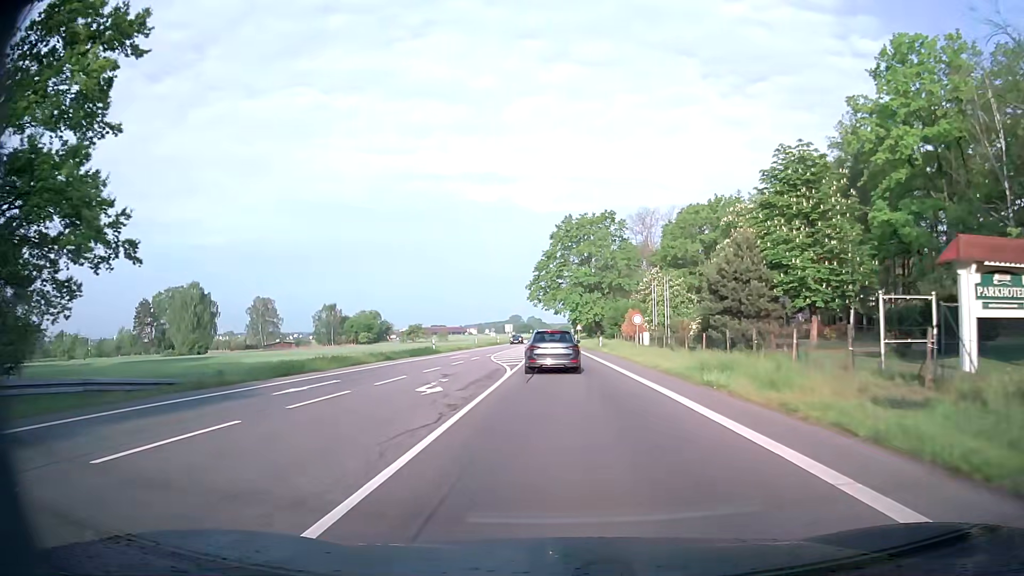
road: secondary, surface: asphalt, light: Day
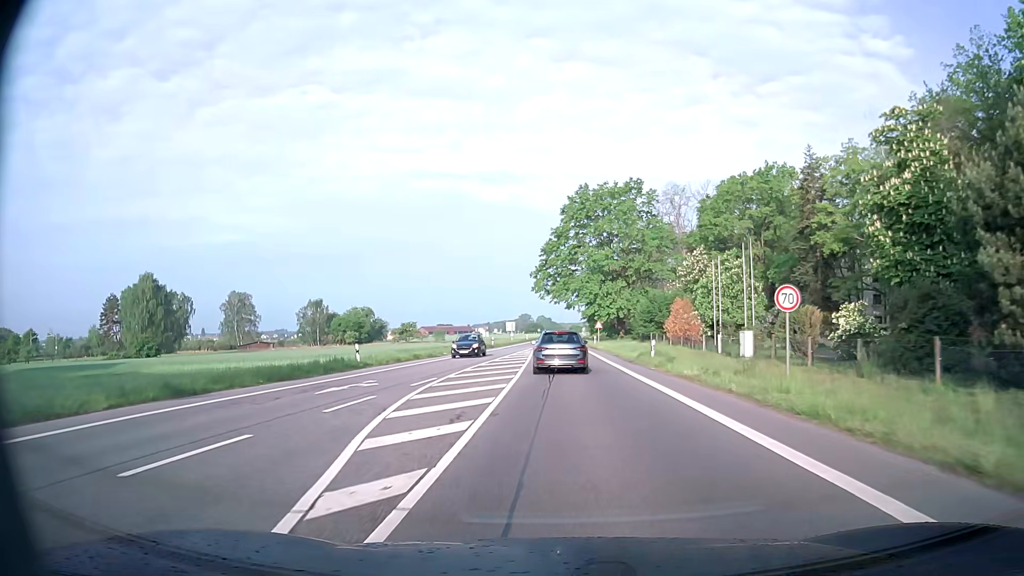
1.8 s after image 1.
(0.0, +24.7) m; 0°
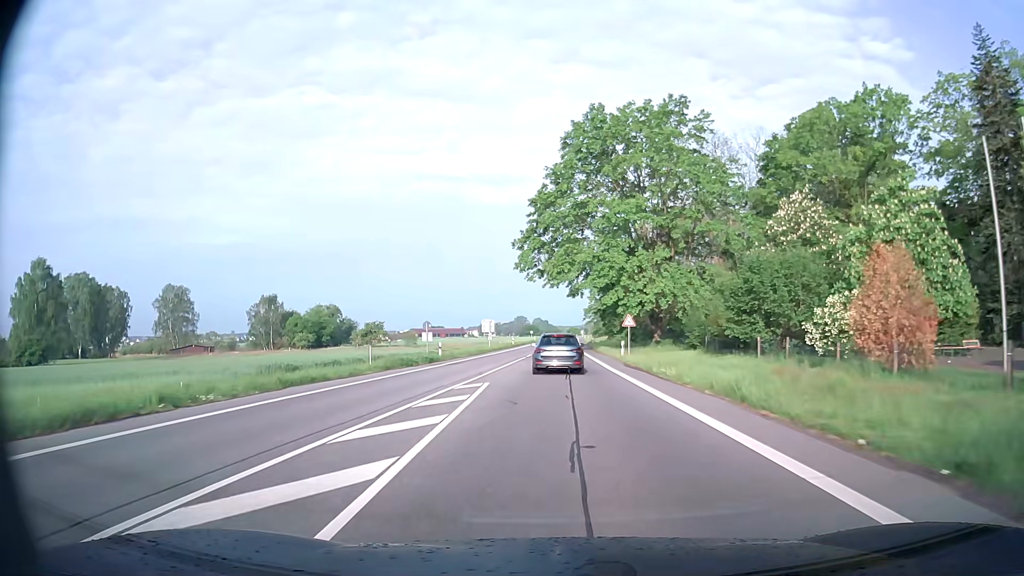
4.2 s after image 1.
(+0.1, +35.3) m; 0°
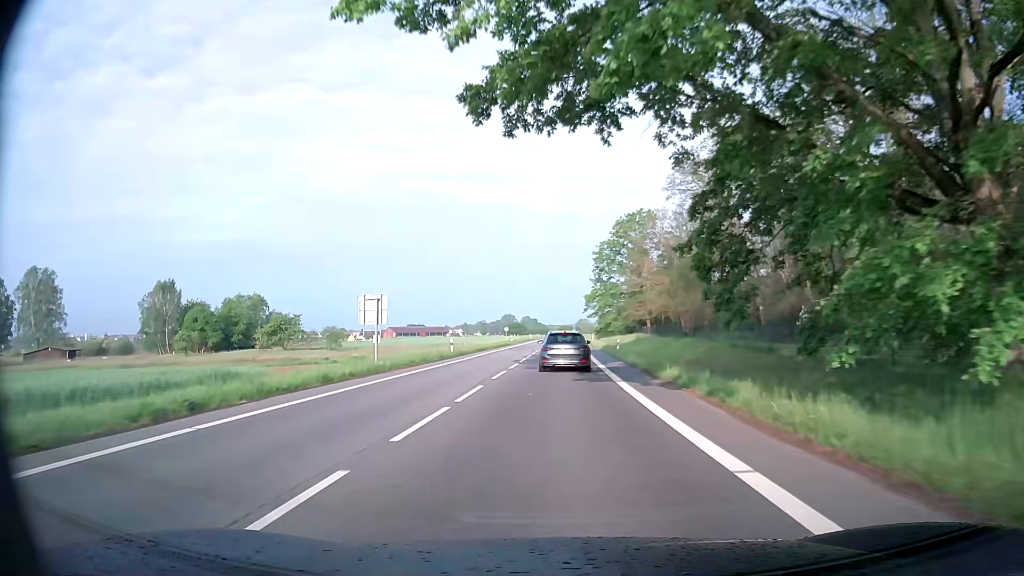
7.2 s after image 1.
(+0.5, +49.8) m; +1°
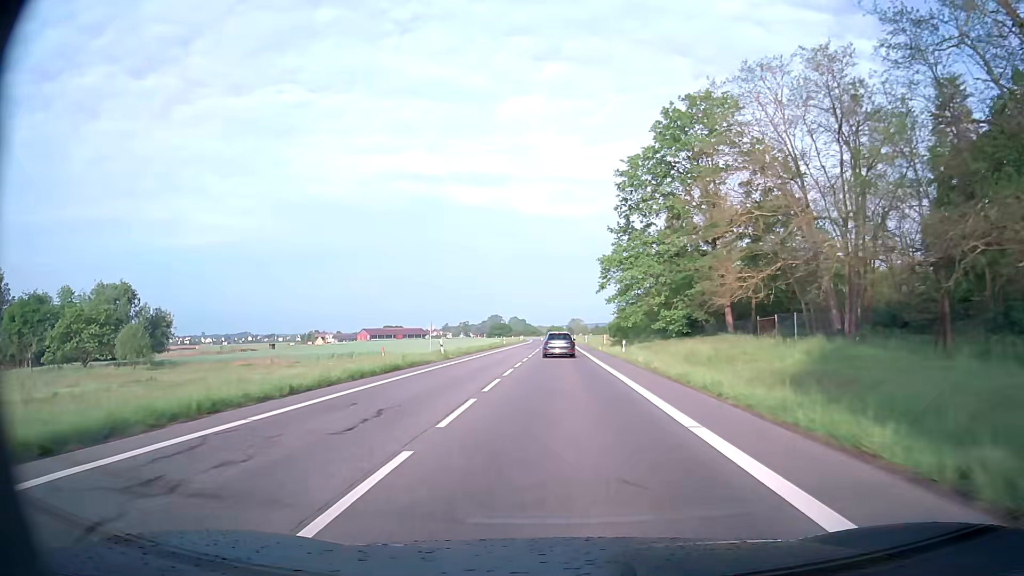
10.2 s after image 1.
(+0.5, +52.9) m; +1°
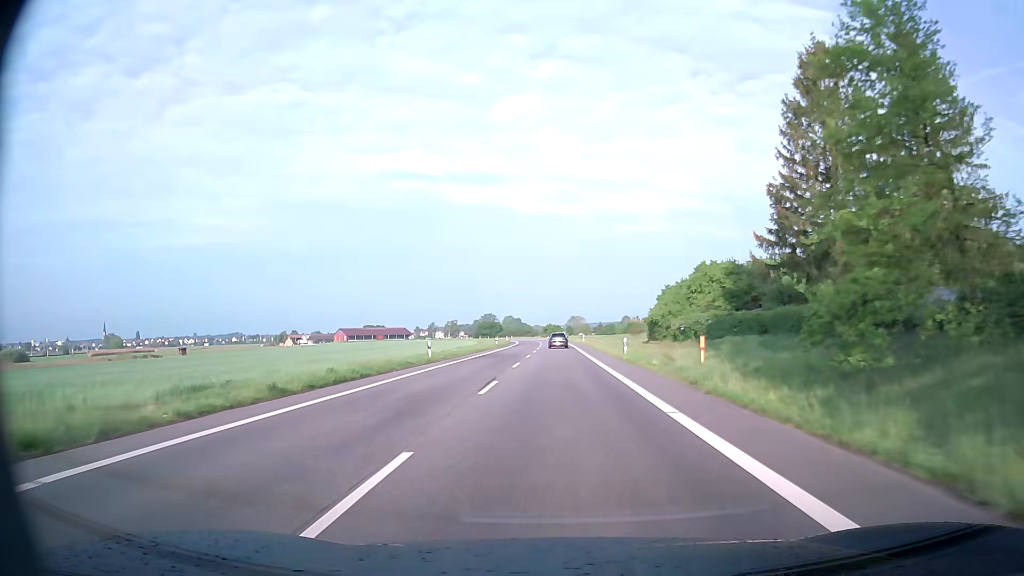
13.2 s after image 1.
(0.0, +54.3) m; 0°
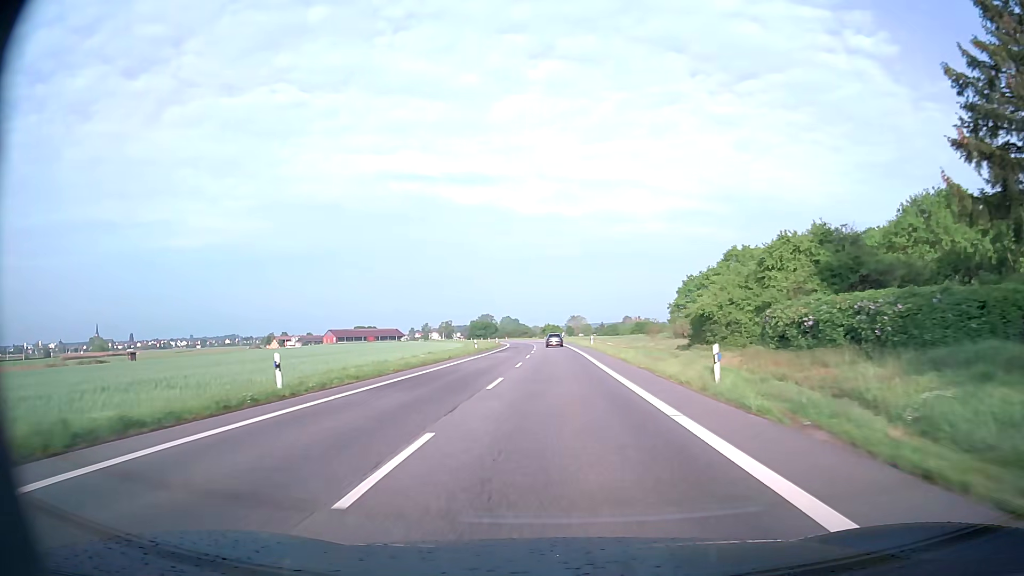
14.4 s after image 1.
(0.0, +22.1) m; 0°
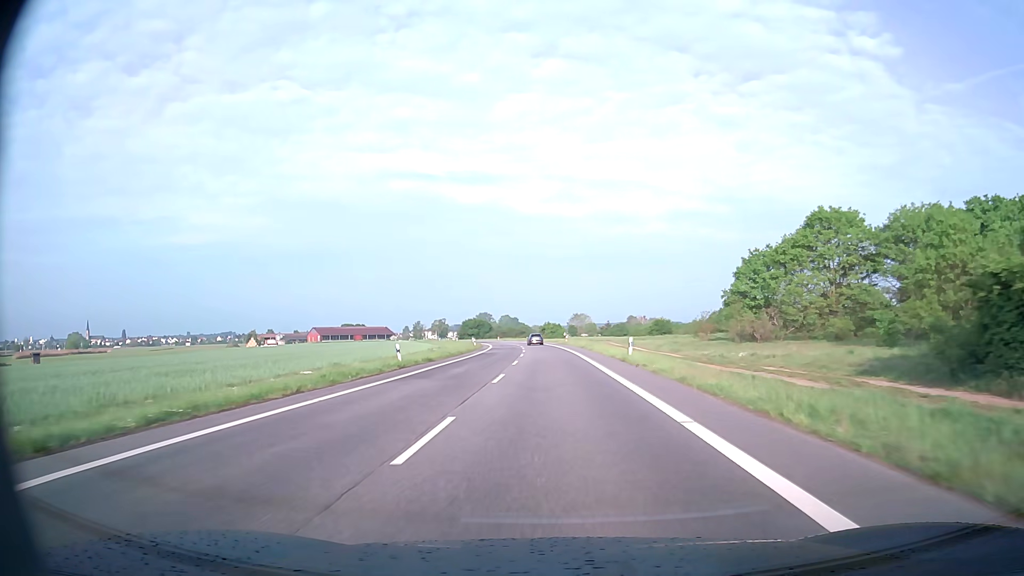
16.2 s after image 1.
(+0.1, +33.5) m; 0°
(0, +10) (0, +20) (0, +30) (0, +40) (0, +50) (-1, +60) (-1, +70) (-2, +80) (-3, +90) (-4, +100) m
